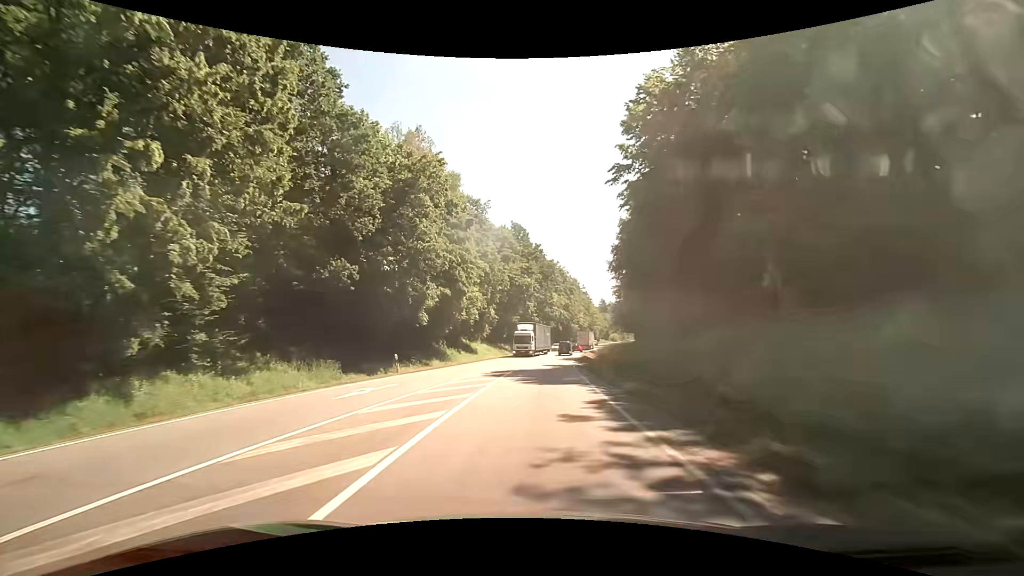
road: primary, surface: asphalt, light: Day
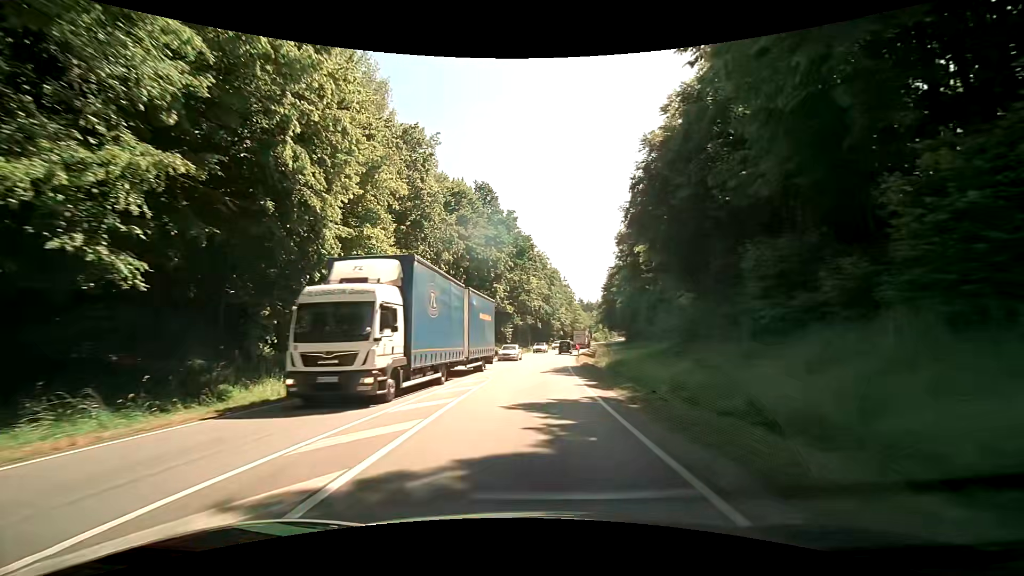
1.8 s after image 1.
(+0.7, +24.9) m; +3°
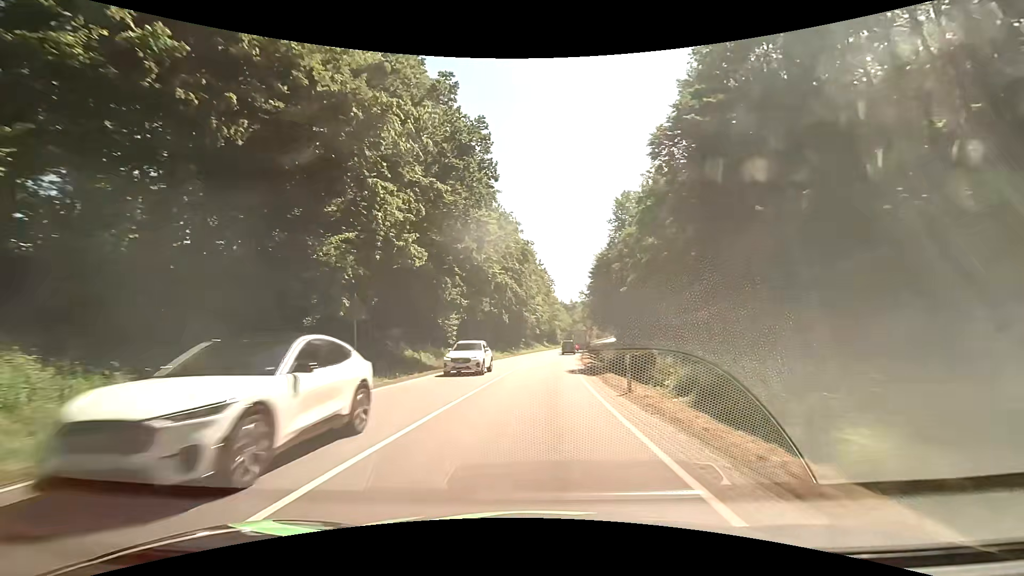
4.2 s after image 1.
(+0.8, +37.1) m; +3°
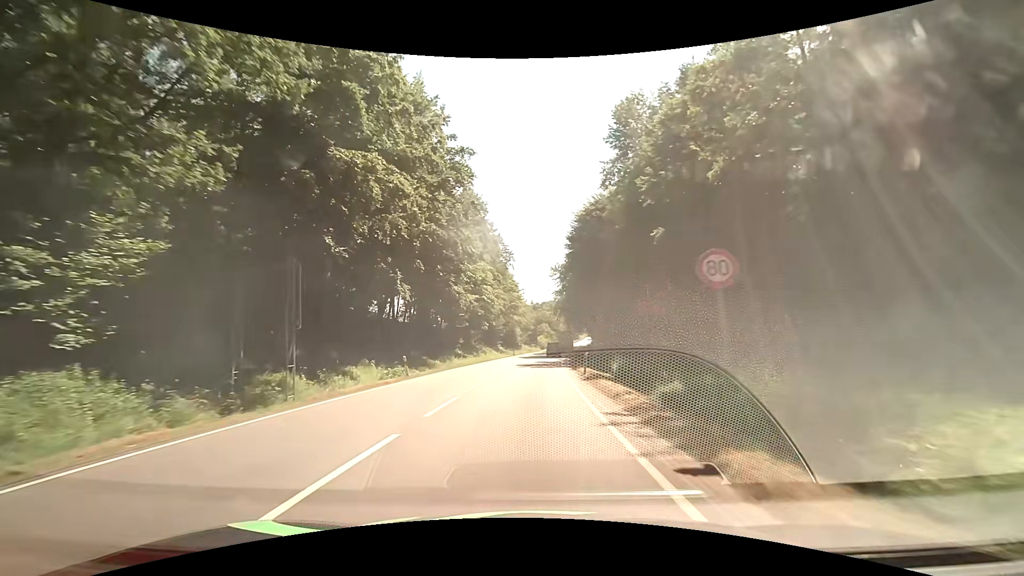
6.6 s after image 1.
(+1.9, +40.1) m; +5°
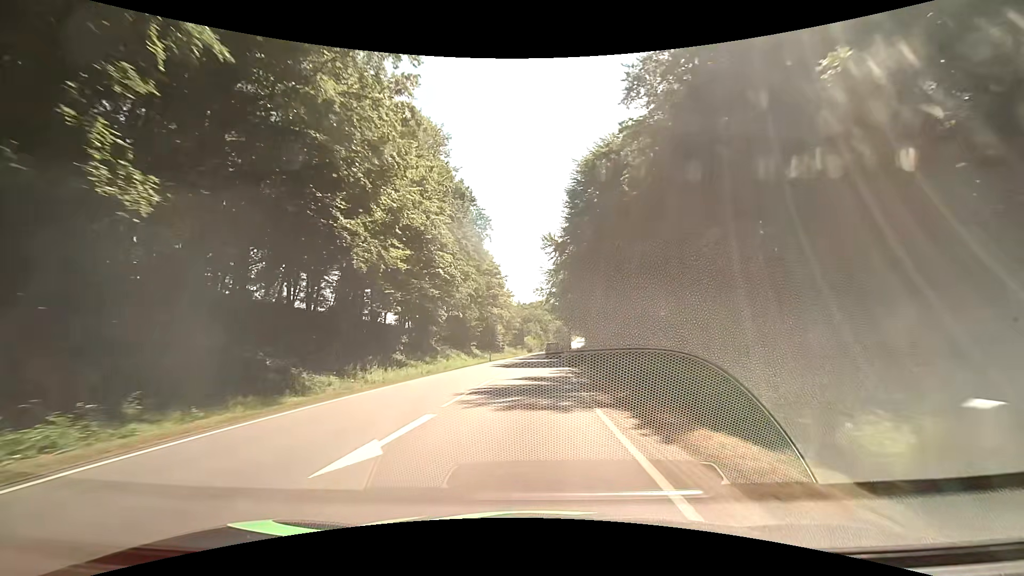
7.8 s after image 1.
(+0.3, +22.3) m; +2°
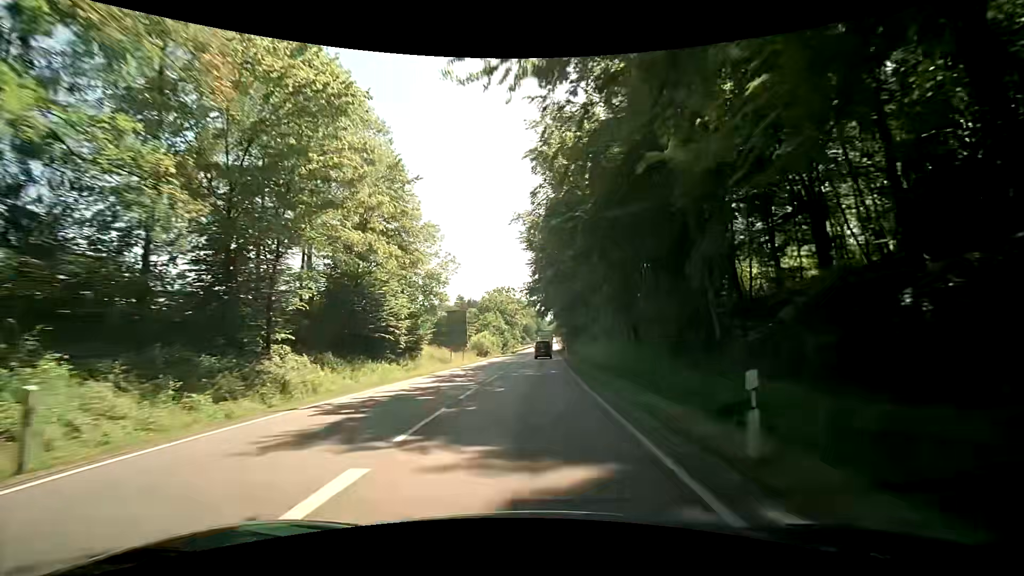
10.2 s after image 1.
(+1.2, +46.6) m; +3°
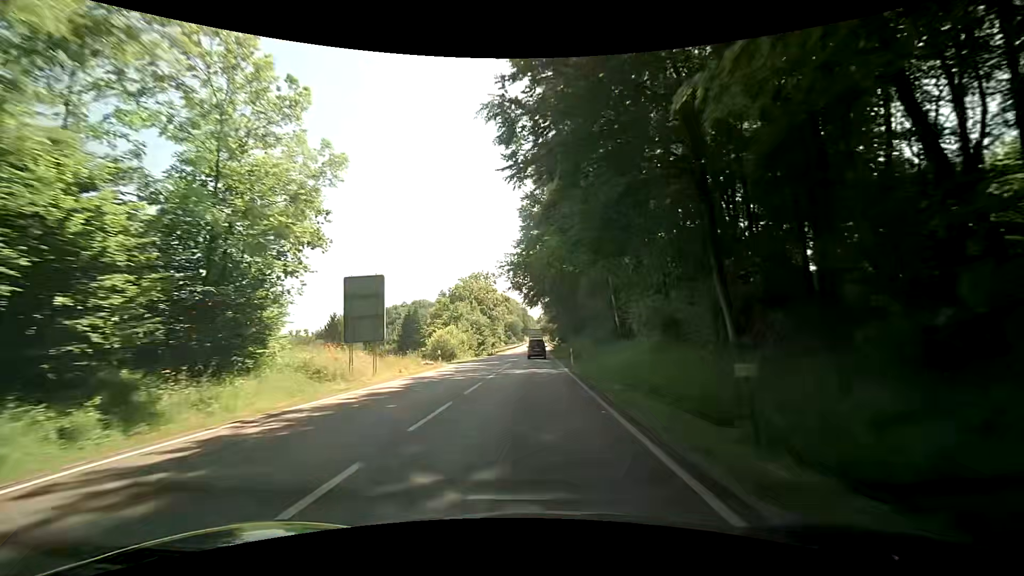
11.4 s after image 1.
(+0.3, +23.1) m; +1°
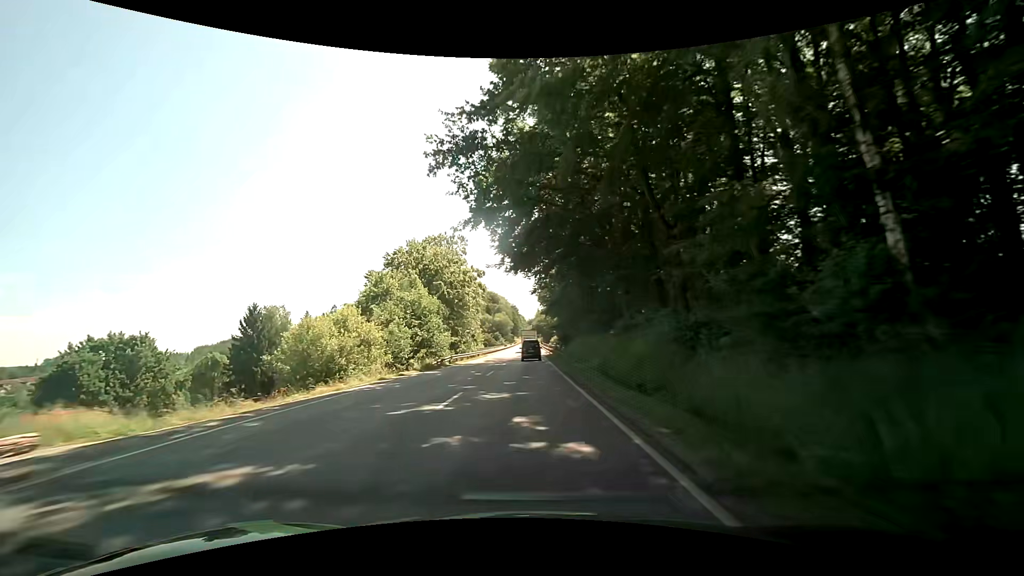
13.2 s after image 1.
(+0.5, +33.7) m; +1°
(0, +10) (0, +20) (0, +30) (0, +40) (0, +50) (0, +60) (0, +70) (0, +80) (0, +90) (0, +100) m
